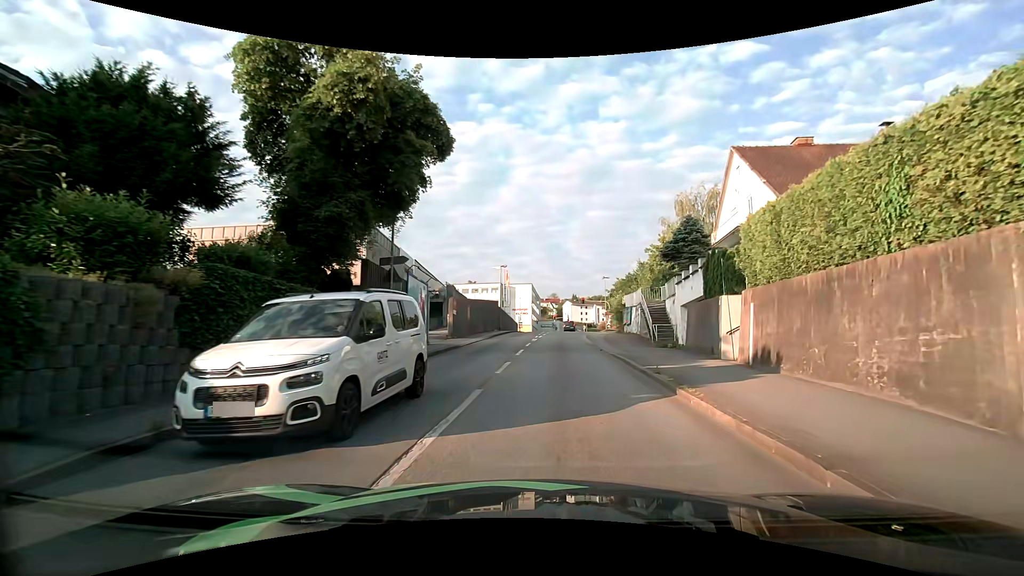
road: tertiary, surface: asphalt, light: Day
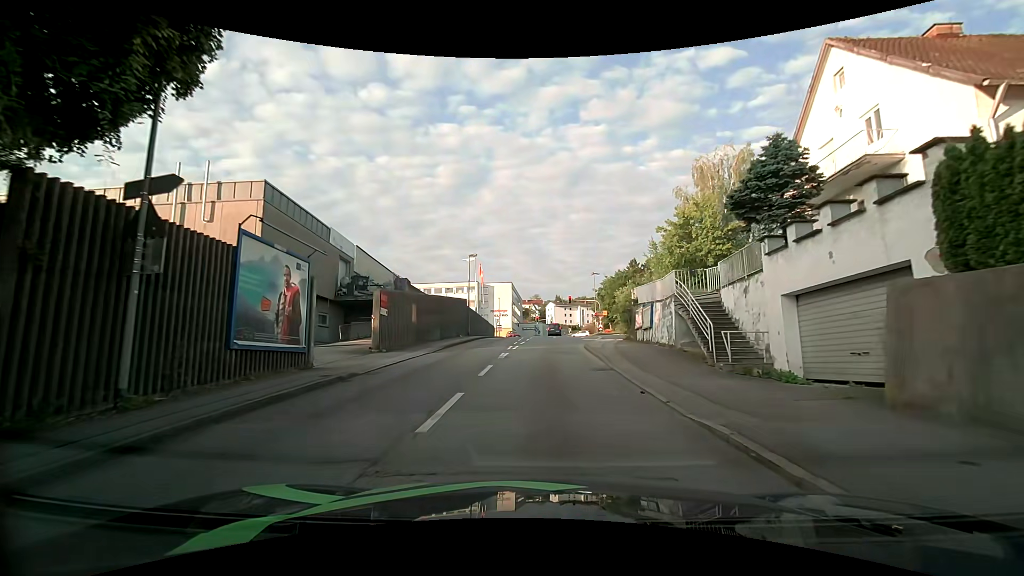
(+0.4, +12.4) m; +2°
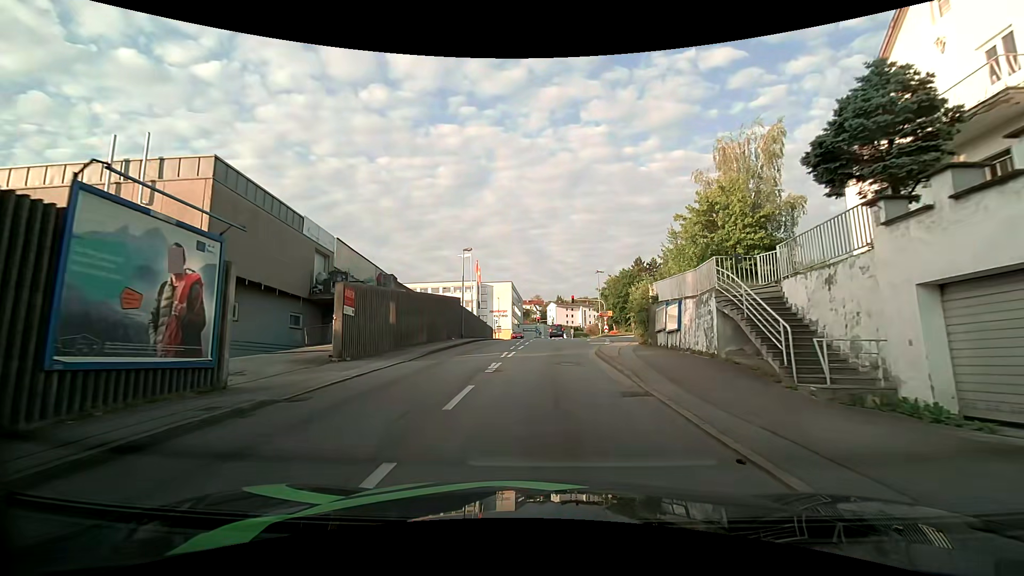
(0.0, +4.5) m; 0°
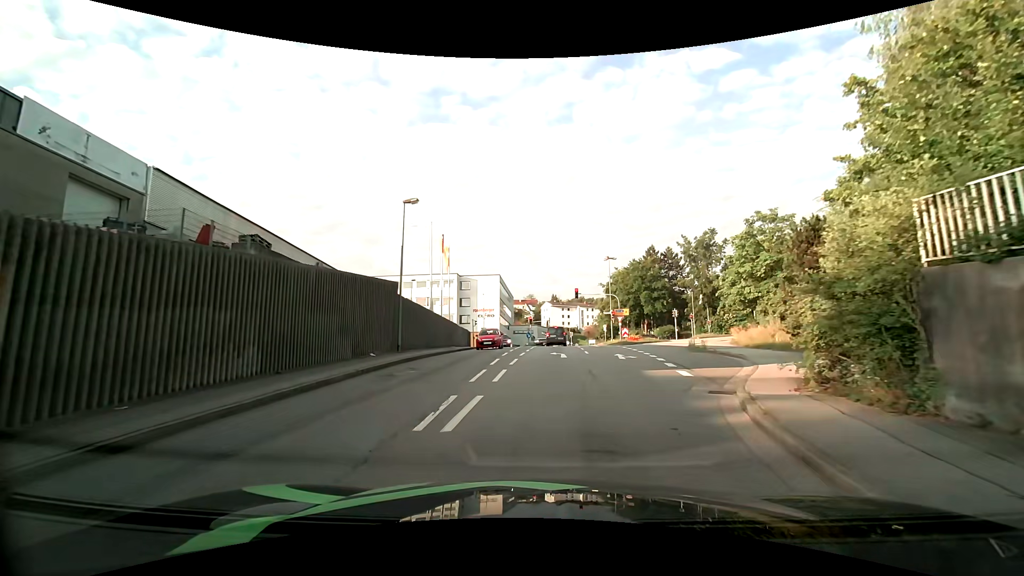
(+0.1, +18.0) m; +1°
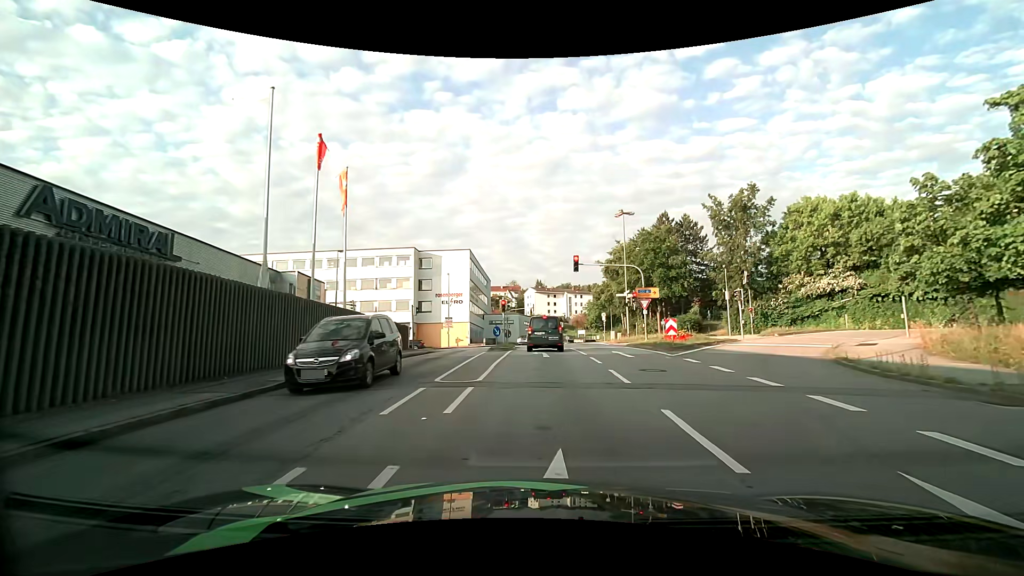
(+0.3, +20.3) m; +1°
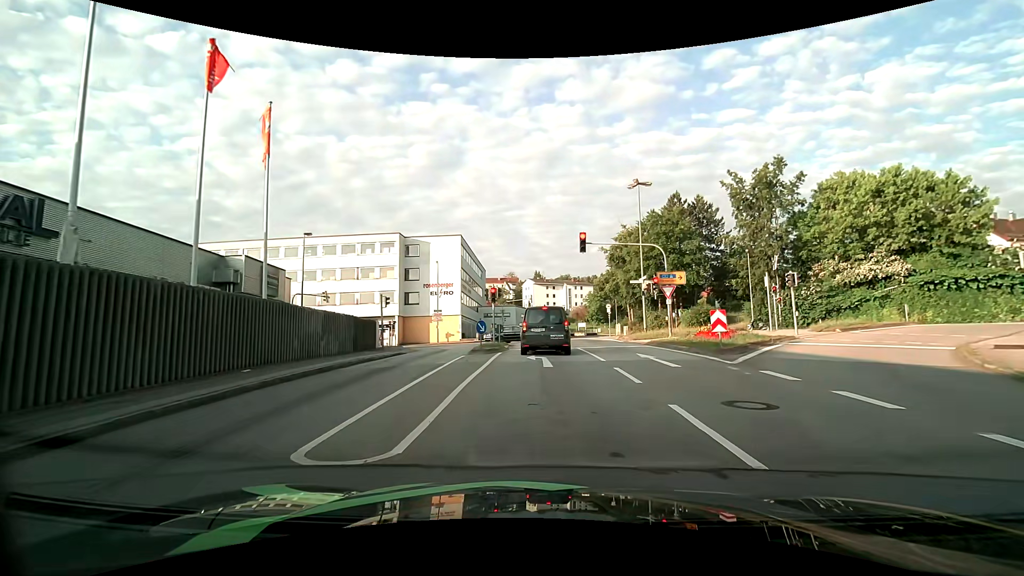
(0.0, +6.5) m; +1°
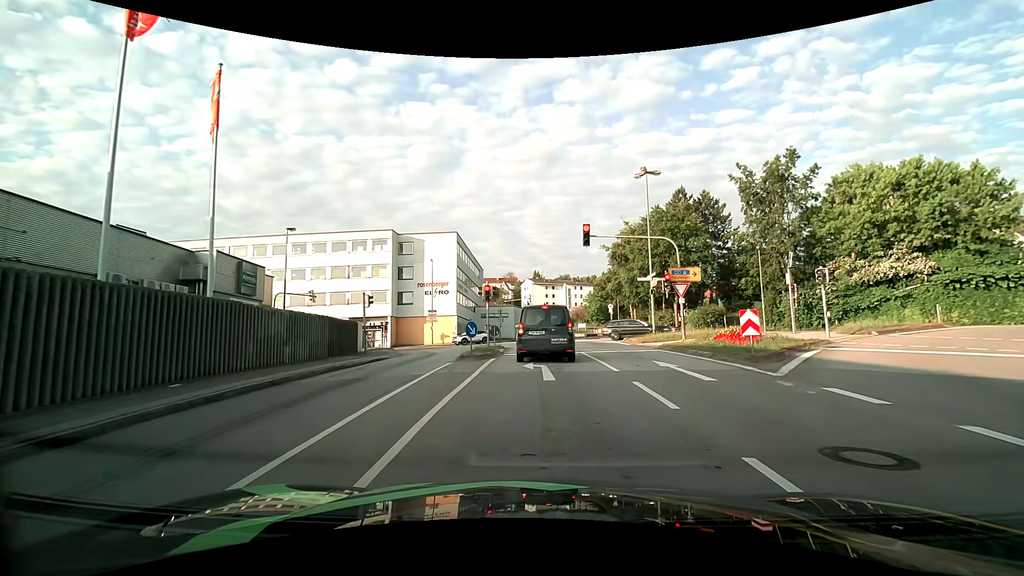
(0.0, +2.6) m; -1°
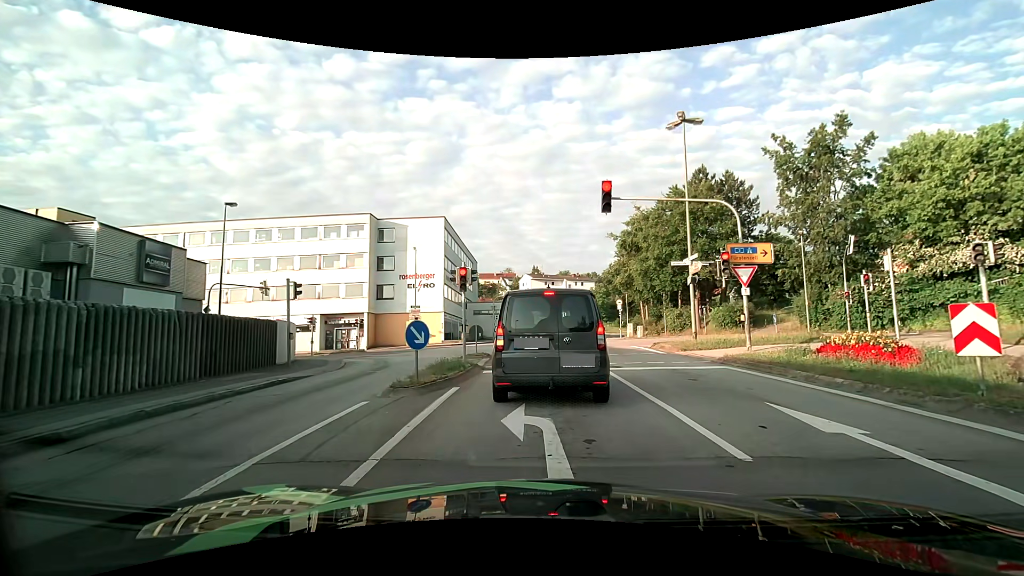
(+0.1, +7.5) m; +1°
